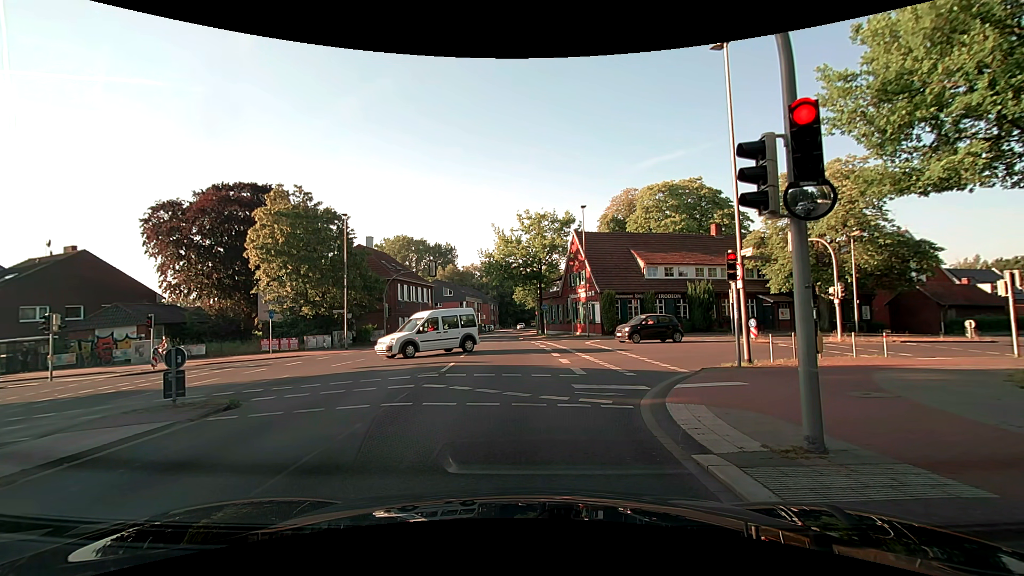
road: secondary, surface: asphalt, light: Day
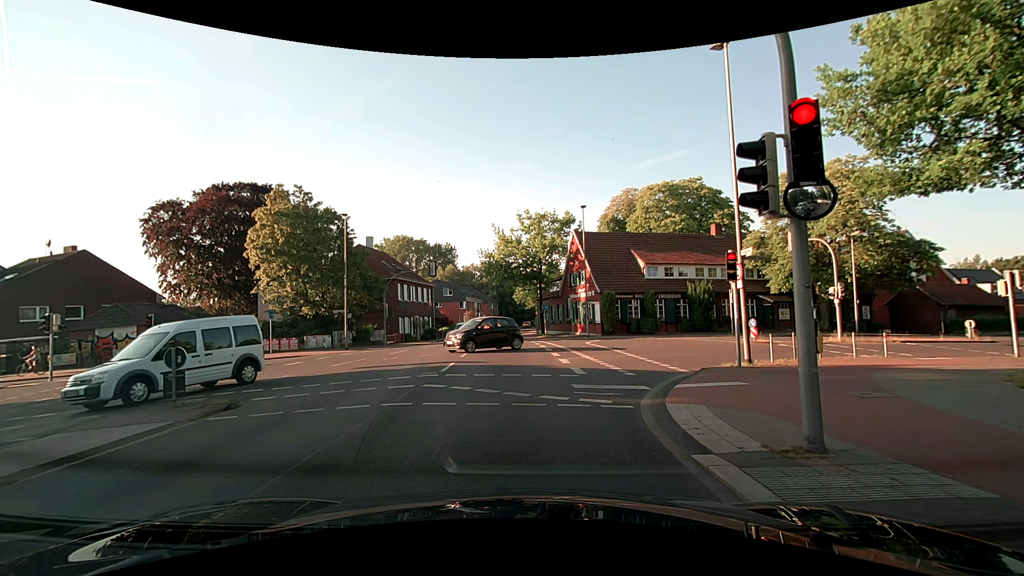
(0.0, 0.0) m; 0°
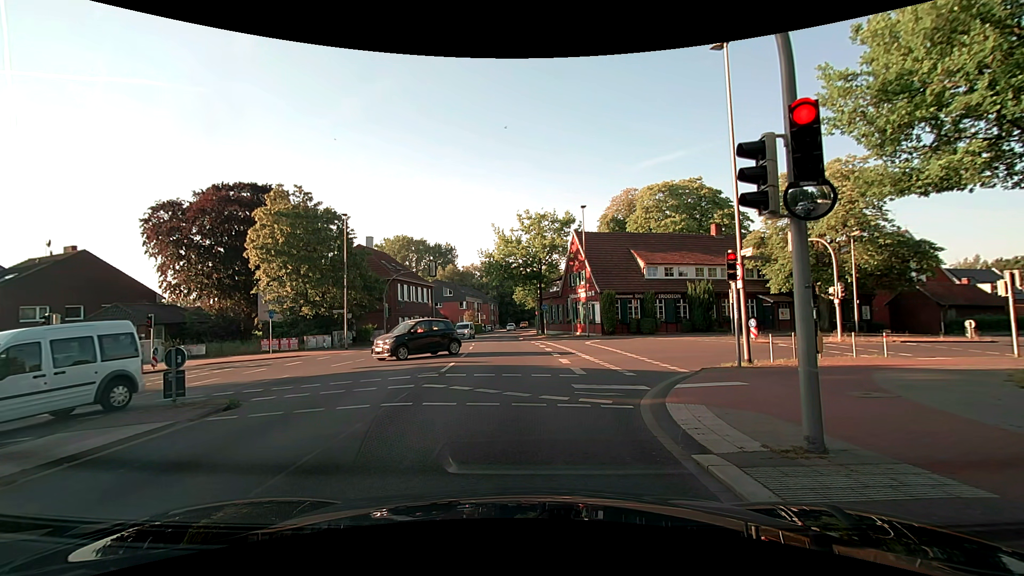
(0.0, 0.0) m; 0°
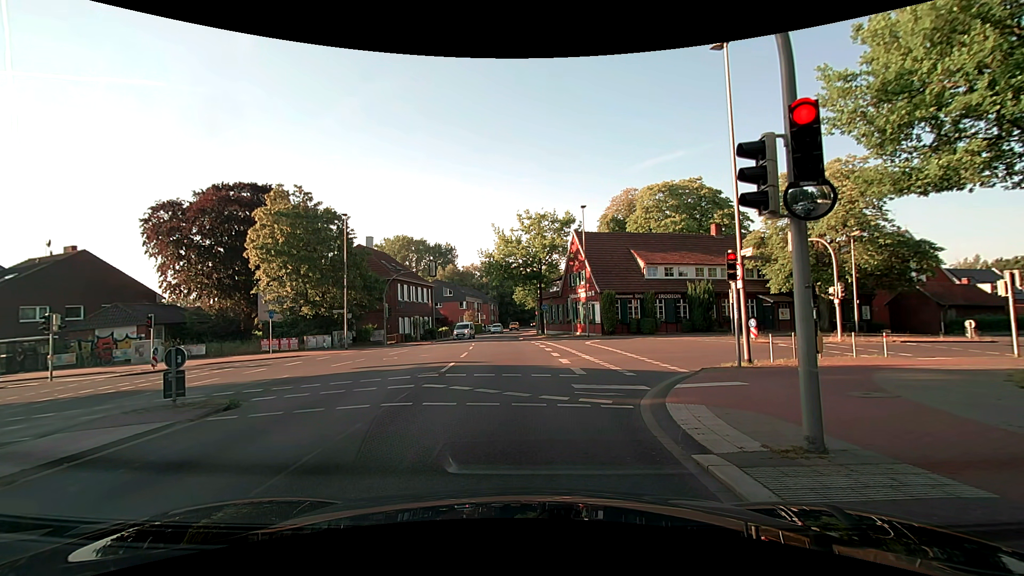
(0.0, 0.0) m; 0°
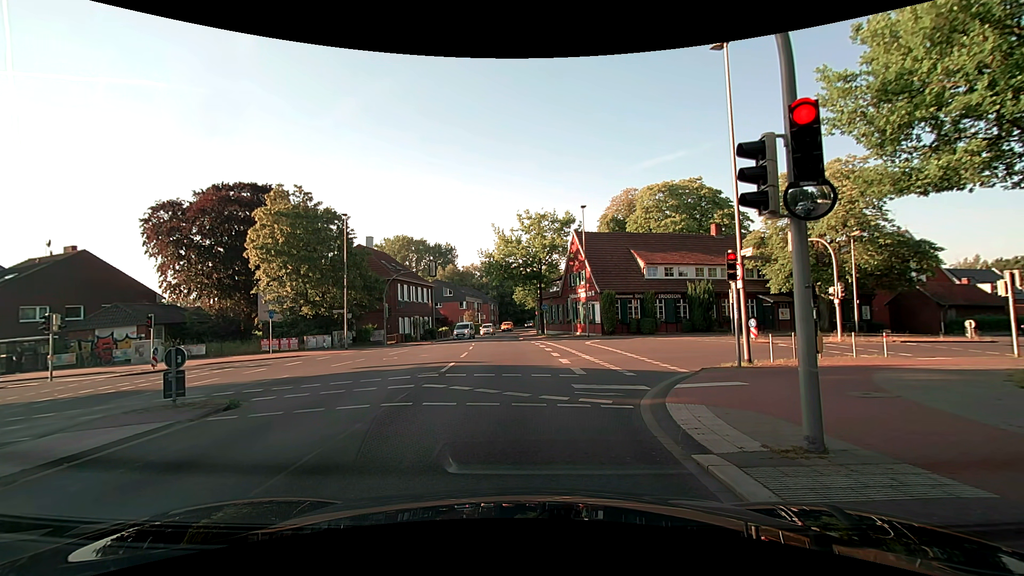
(0.0, 0.0) m; 0°
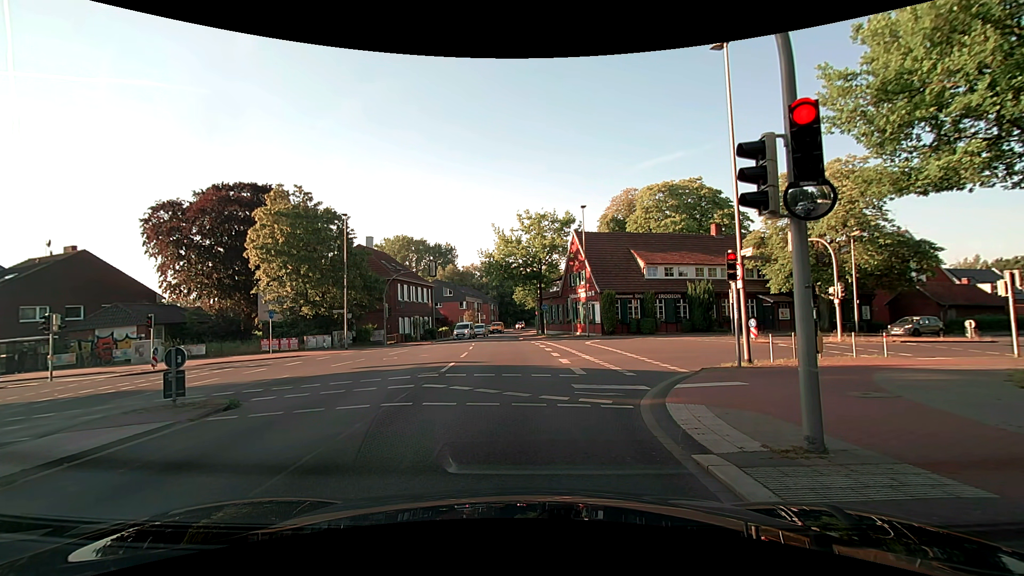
(0.0, 0.0) m; 0°
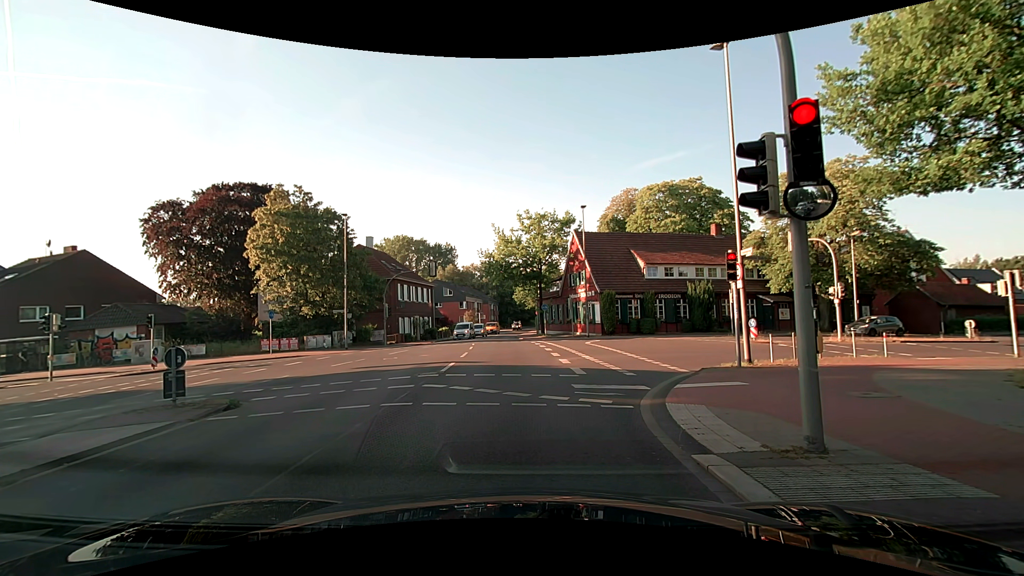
(0.0, 0.0) m; 0°
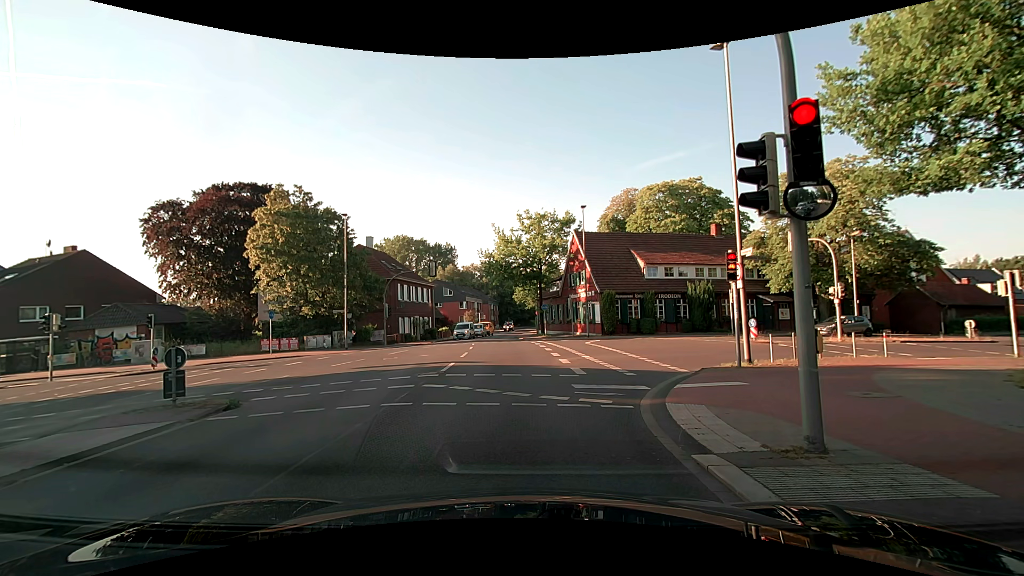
(0.0, 0.0) m; 0°
(0, +10) (0, +20) (-1, +30) (-2, +40) (-3, +50) (-3, +60) (-3, +70) (-2, +80) (-1, +90) (0, +100) m
